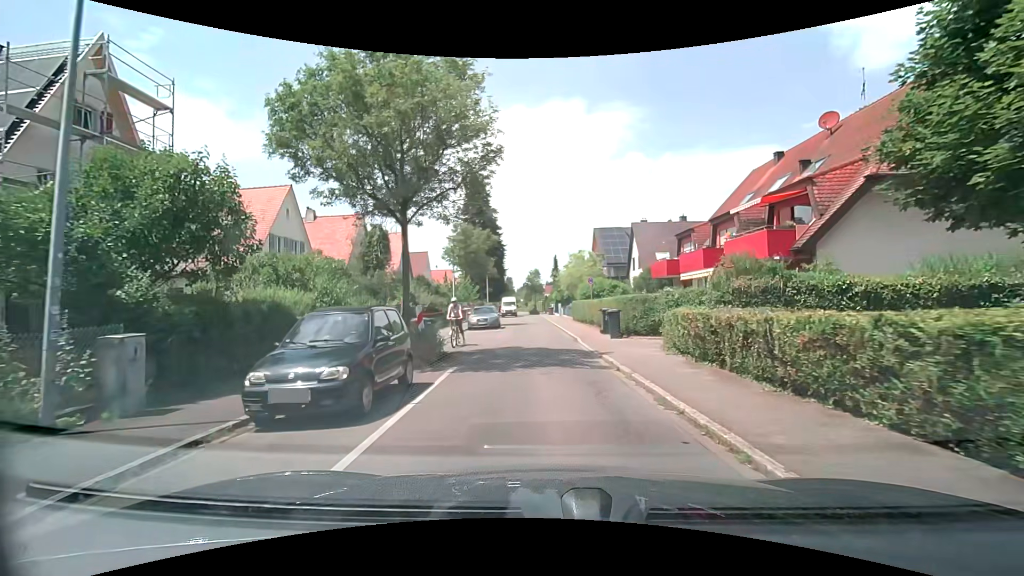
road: residential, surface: asphalt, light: Day
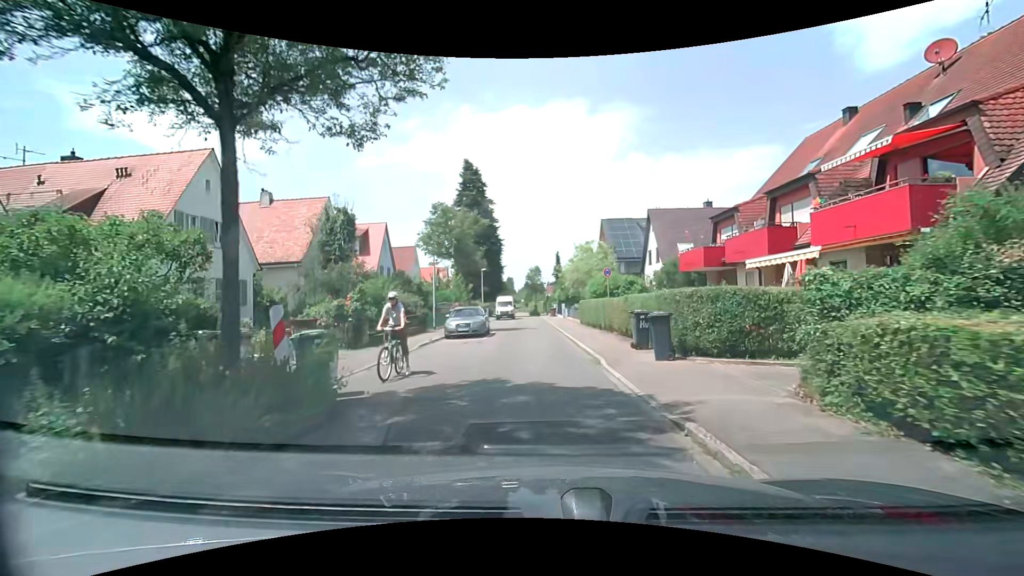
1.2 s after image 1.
(0.0, +7.2) m; -1°
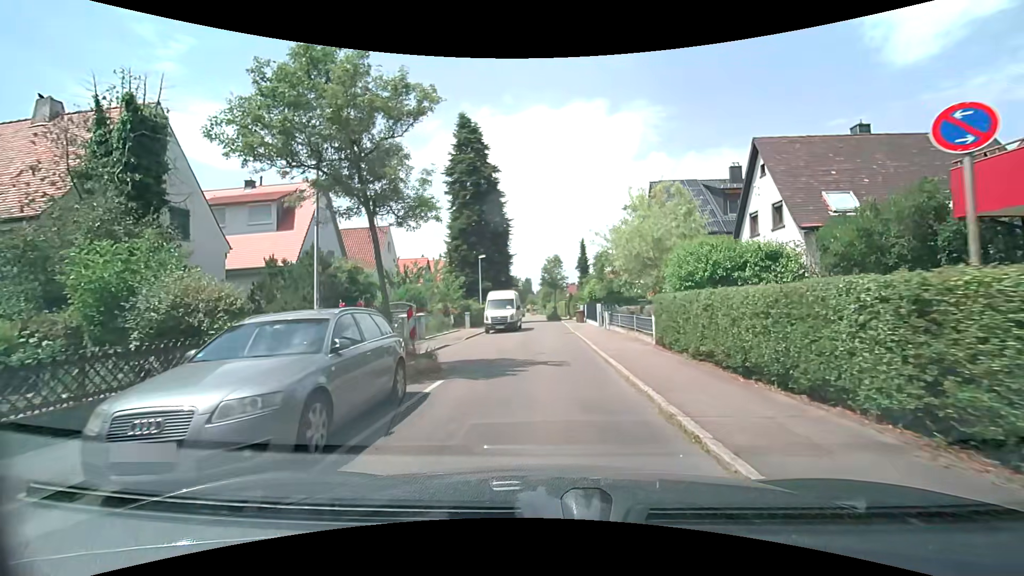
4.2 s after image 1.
(-0.2, +18.0) m; -1°
